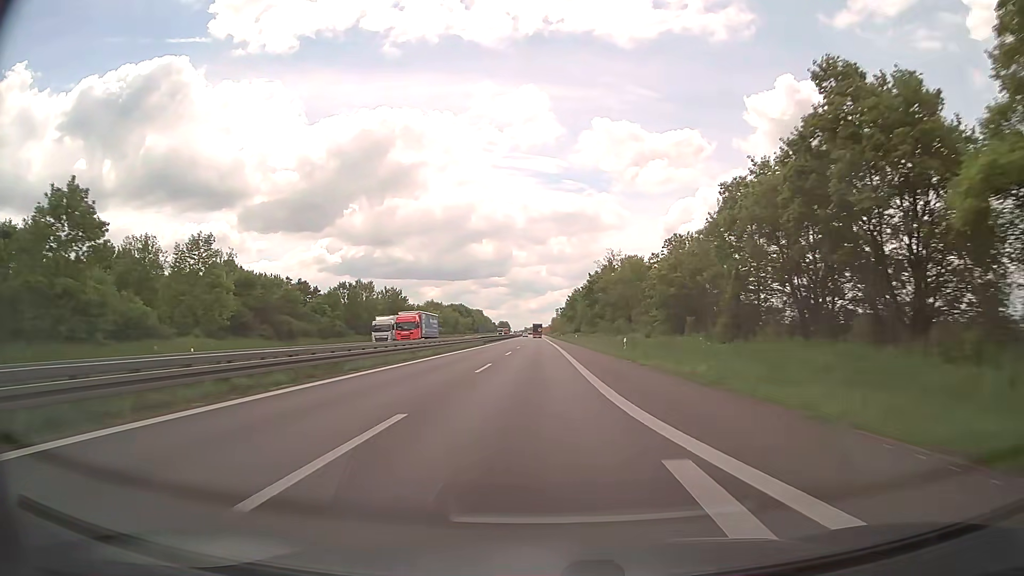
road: trunk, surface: asphalt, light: Day
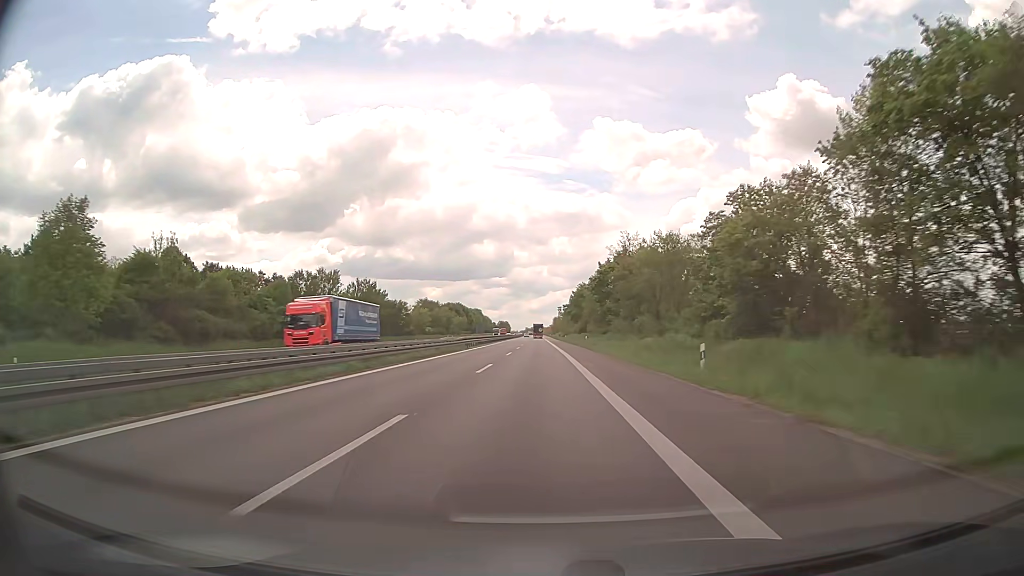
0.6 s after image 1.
(0.0, +18.2) m; -1°
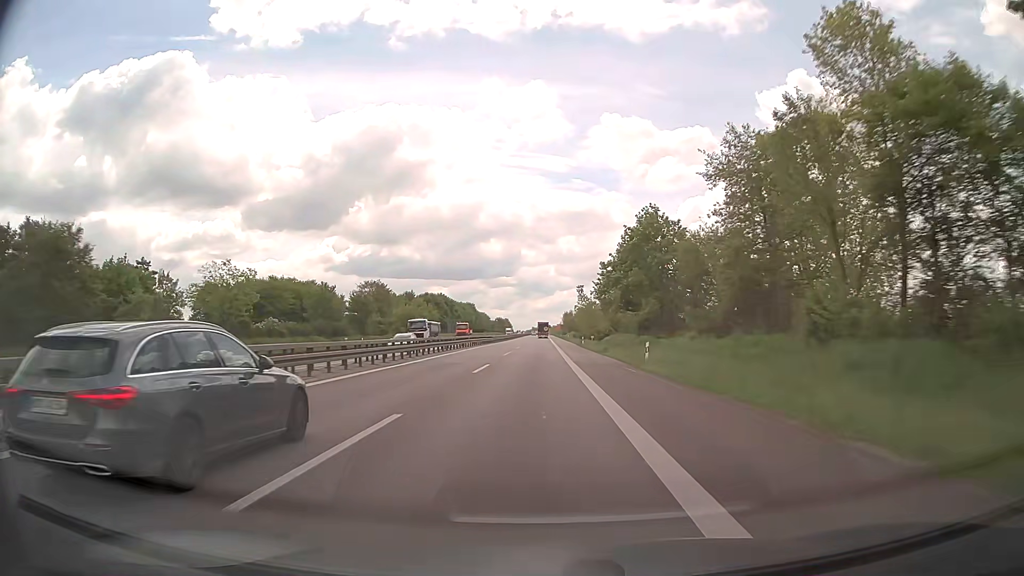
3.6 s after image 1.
(+0.2, +90.2) m; 0°
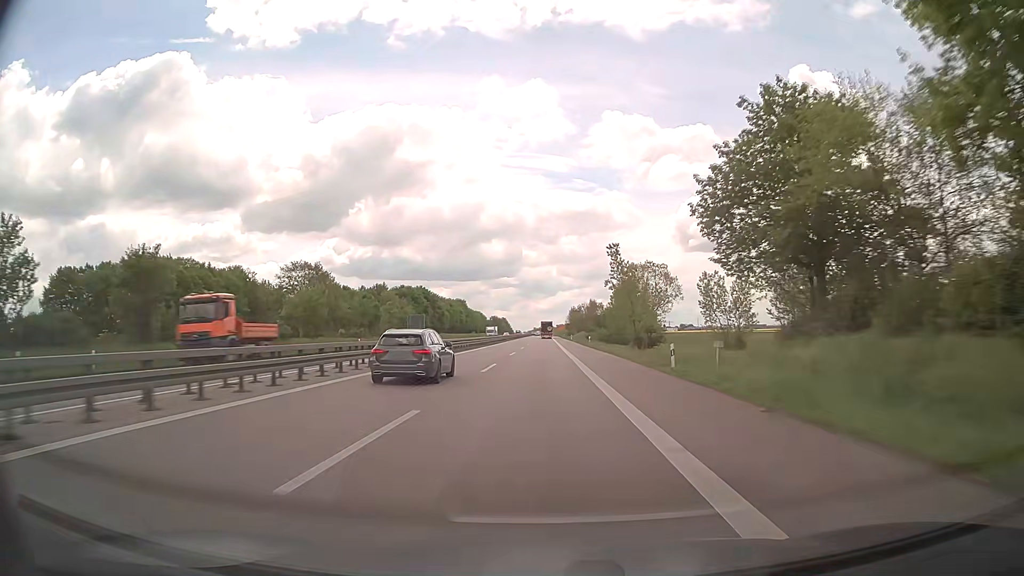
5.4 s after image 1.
(-0.2, +53.7) m; 0°
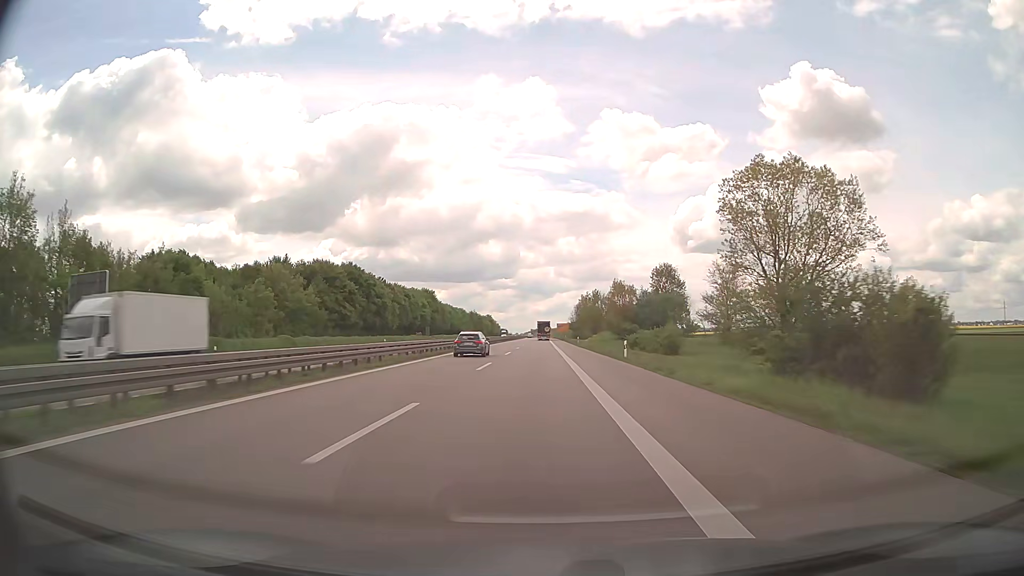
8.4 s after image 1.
(+0.5, +88.8) m; 0°
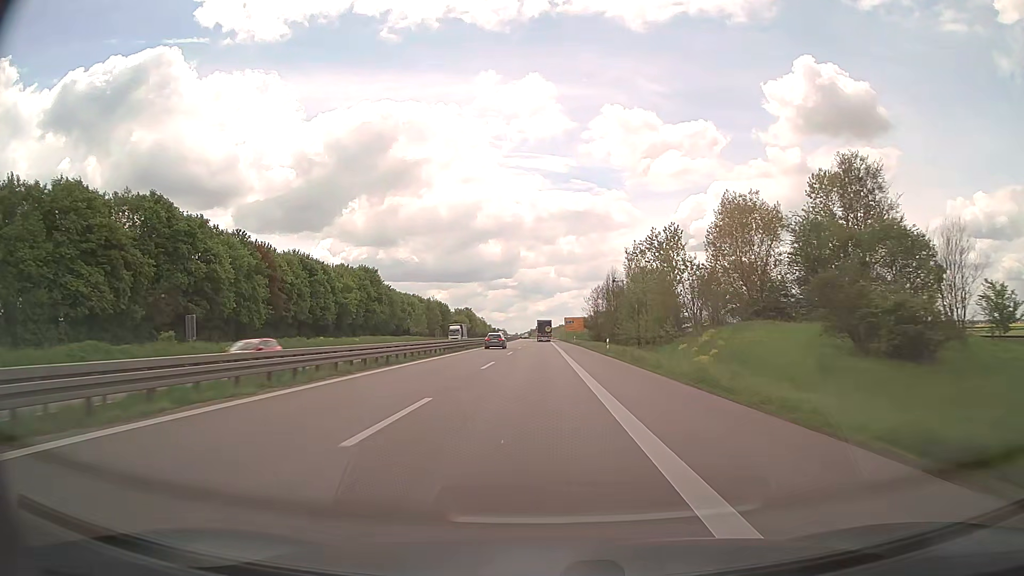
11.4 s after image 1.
(-0.2, +89.1) m; 0°
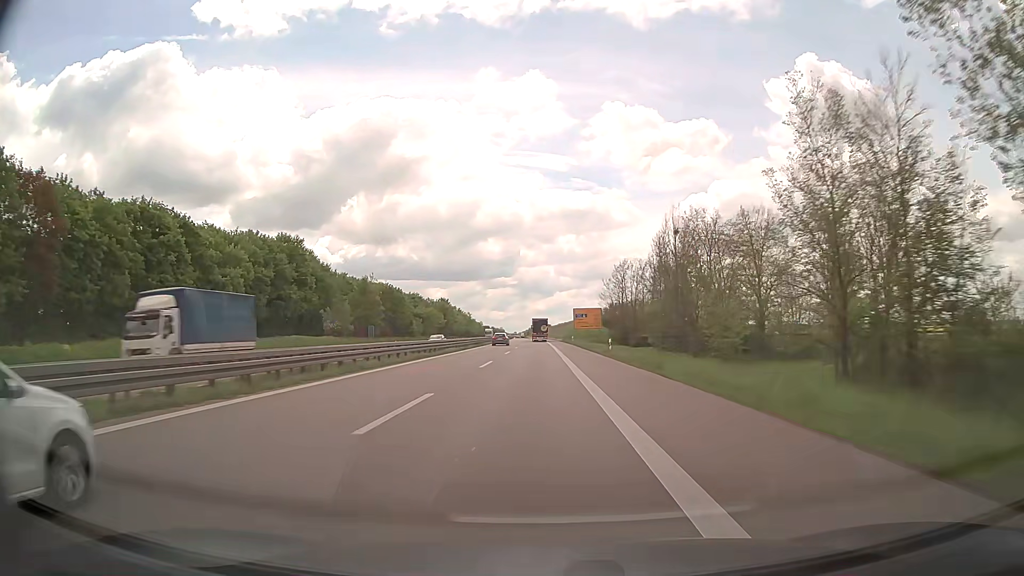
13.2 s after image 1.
(+0.1, +53.2) m; 0°
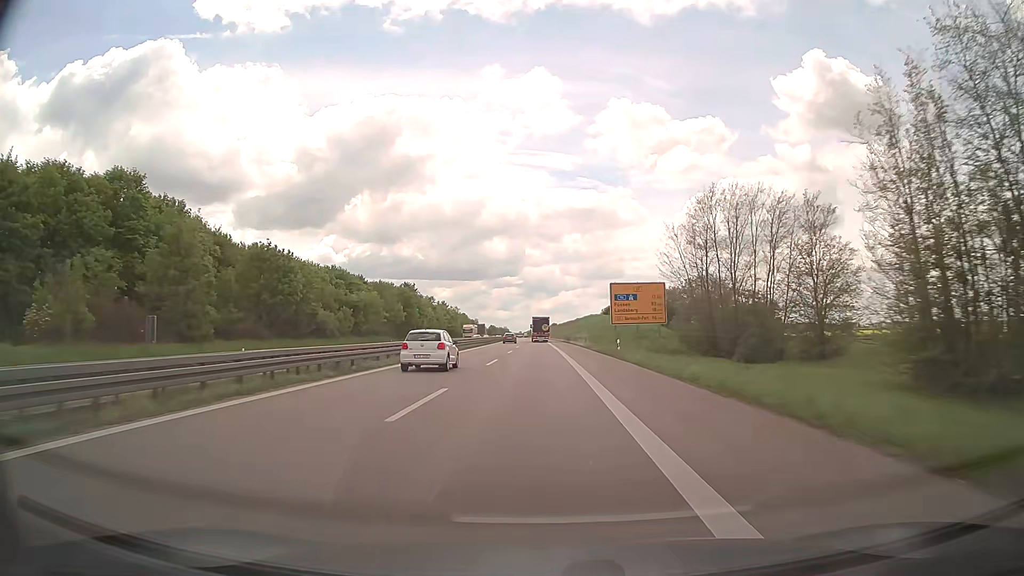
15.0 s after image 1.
(-0.2, +52.7) m; 0°
(0, +10) (0, +20) (0, +30) (0, +40) (0, +50) (0, +60) (-1, +70) (-1, +80) (-1, +90) (-1, +100) m
